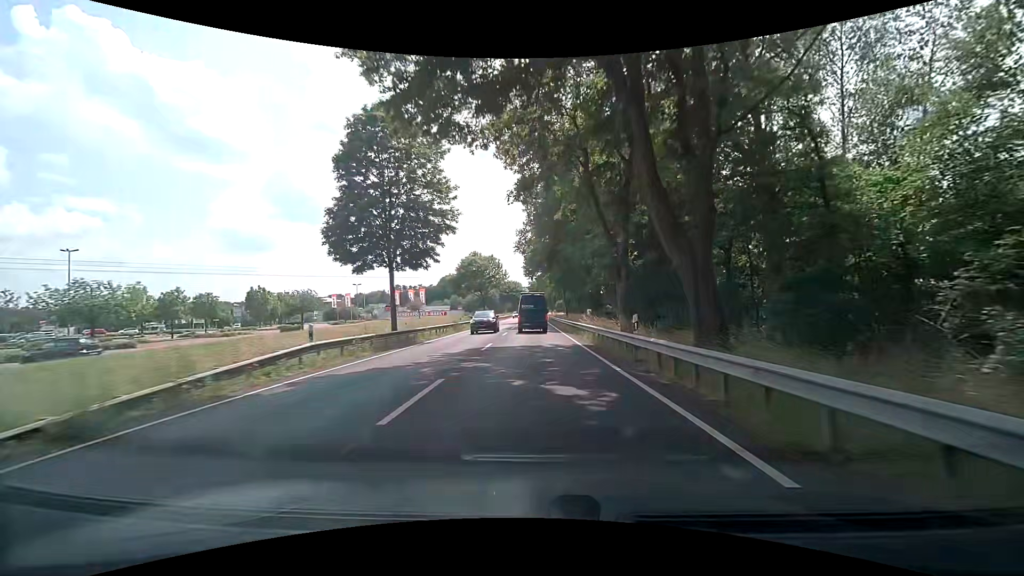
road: primary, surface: asphalt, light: Day
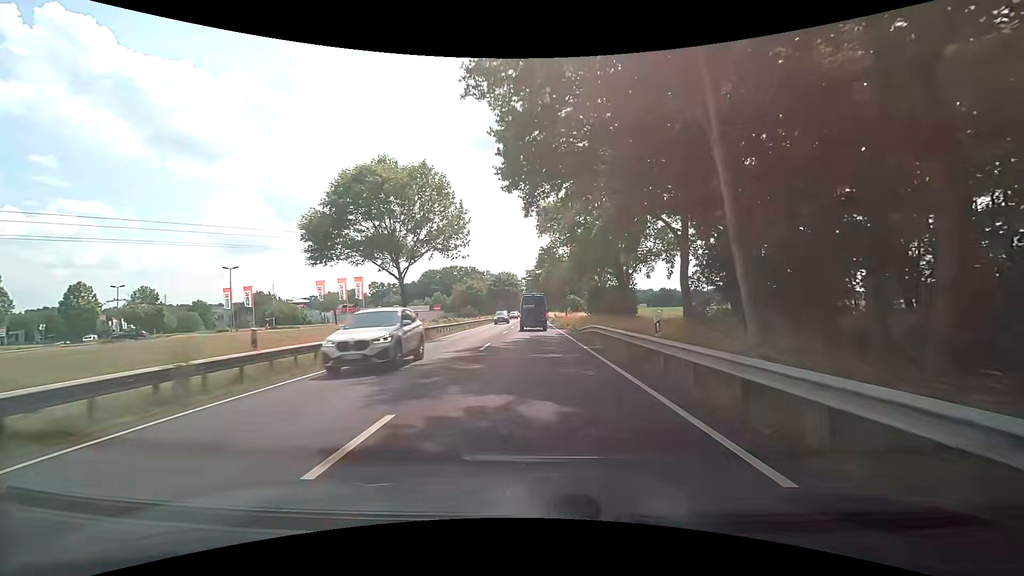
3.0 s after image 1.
(-0.2, +51.5) m; 0°
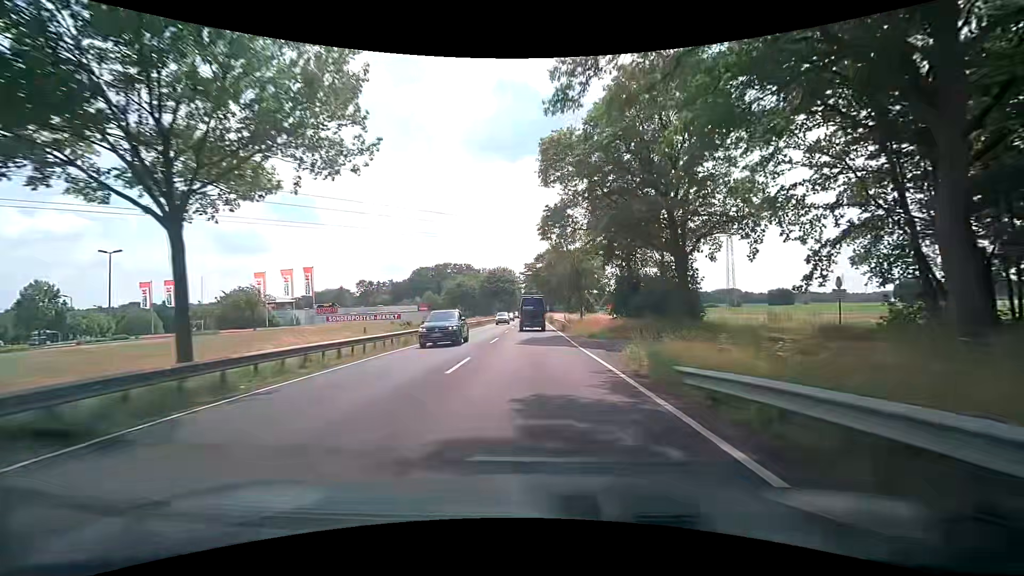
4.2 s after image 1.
(0.0, +20.7) m; +1°
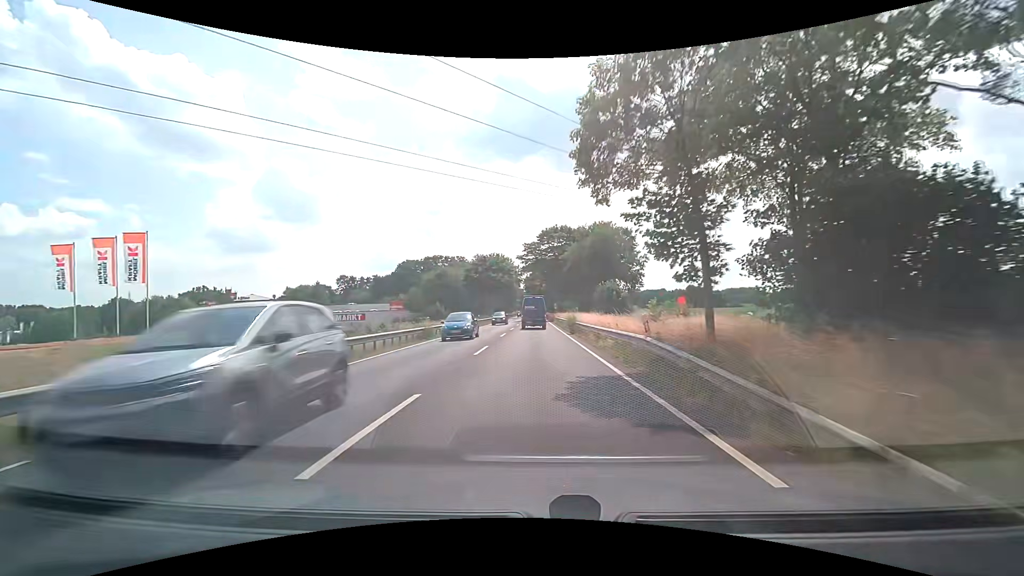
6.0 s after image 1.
(-0.4, +31.2) m; -1°
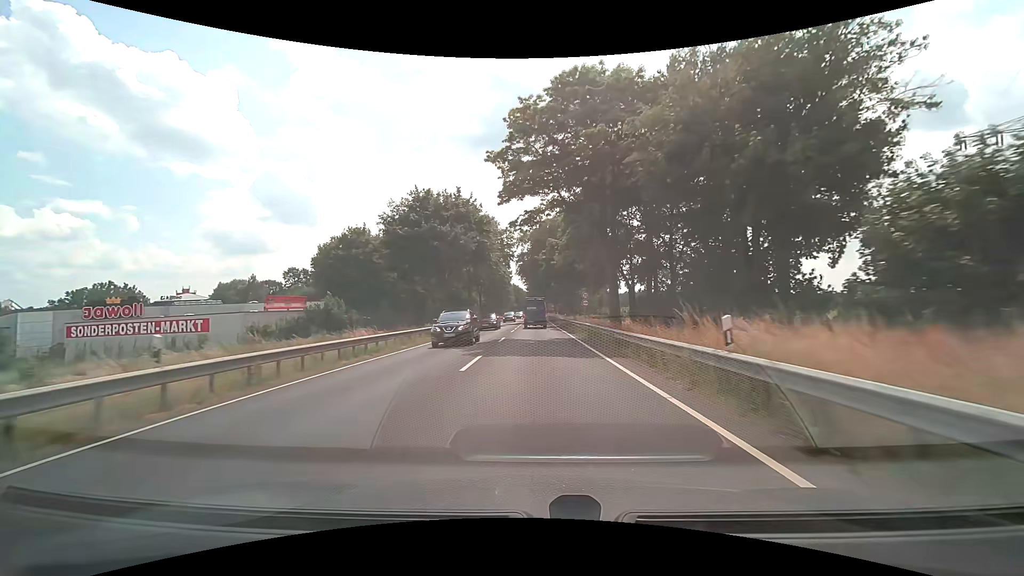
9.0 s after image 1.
(+0.4, +52.5) m; 0°
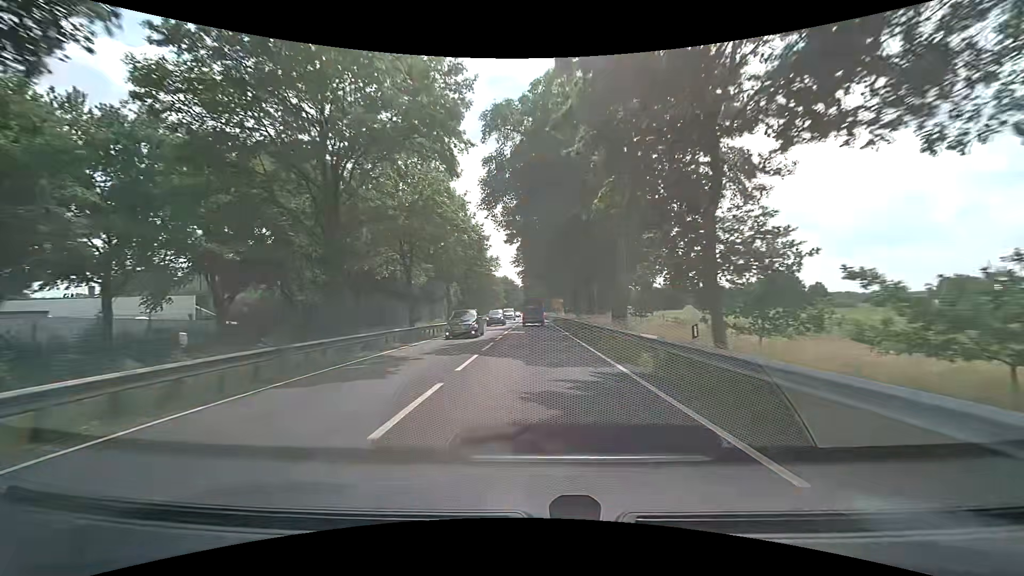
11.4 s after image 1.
(+0.2, +42.4) m; 0°
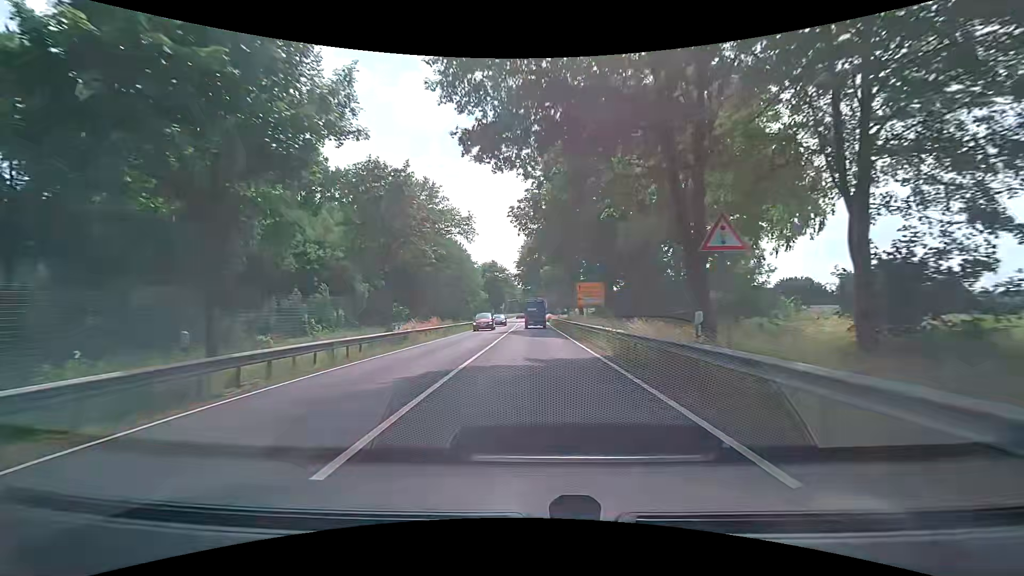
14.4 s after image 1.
(+0.1, +52.7) m; 0°
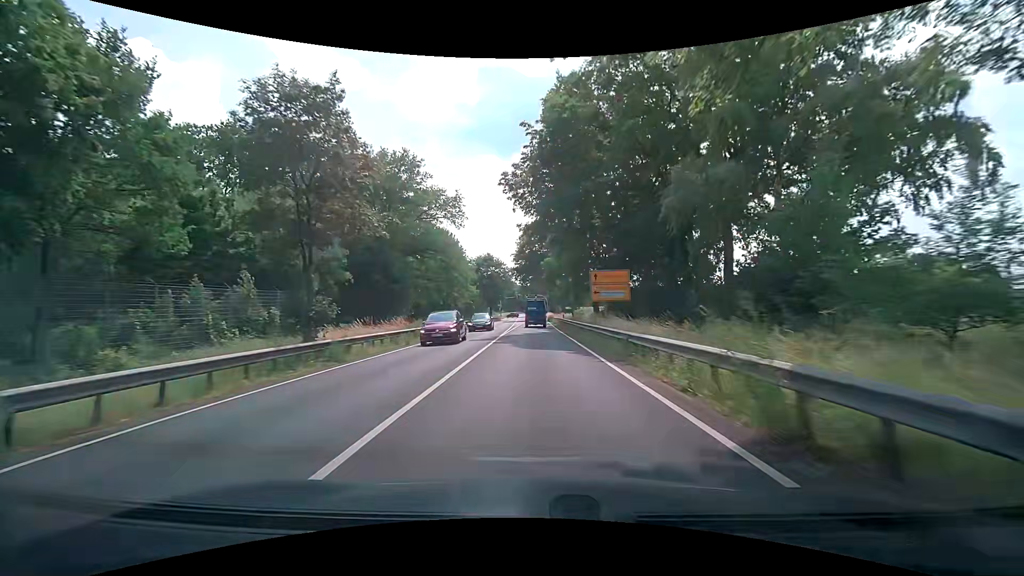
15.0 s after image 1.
(0.0, +10.3) m; 0°
(0, +10) (0, +20) (0, +30) (0, +40) (0, +50) (0, +60) (0, +70) (0, +80) (-1, +90) (-1, +100) m
